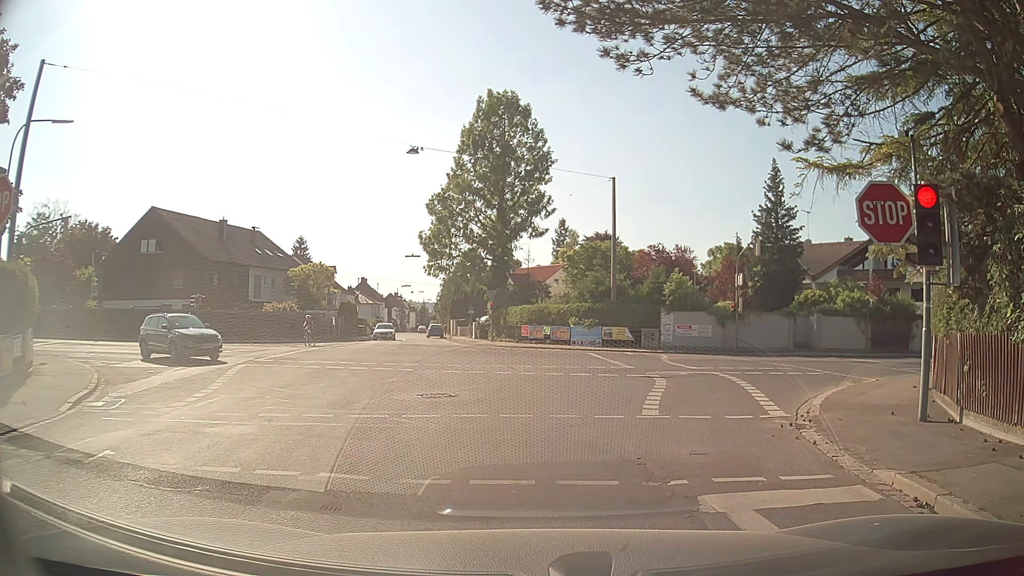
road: secondary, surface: asphalt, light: Day
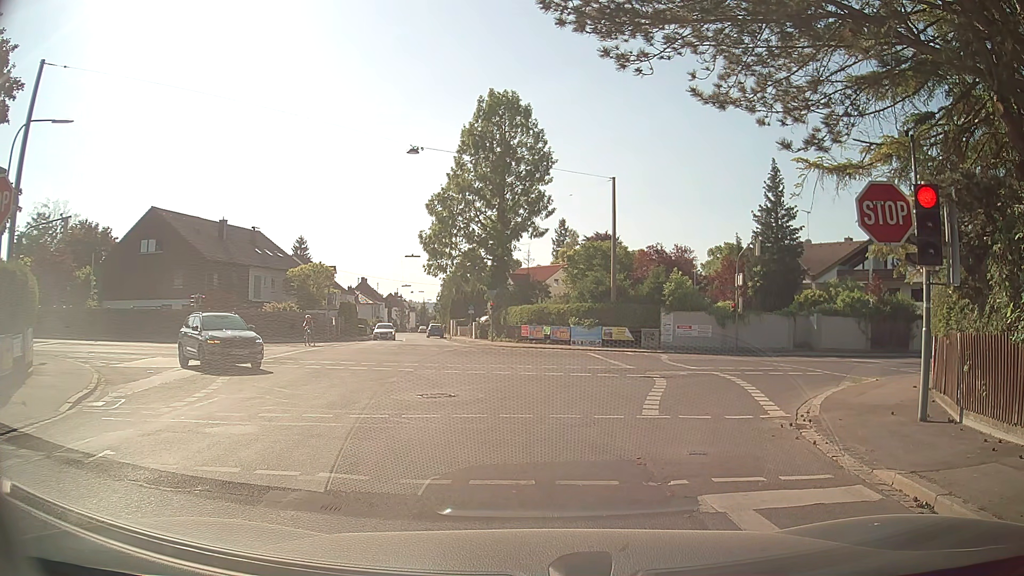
(0.0, 0.0) m; 0°
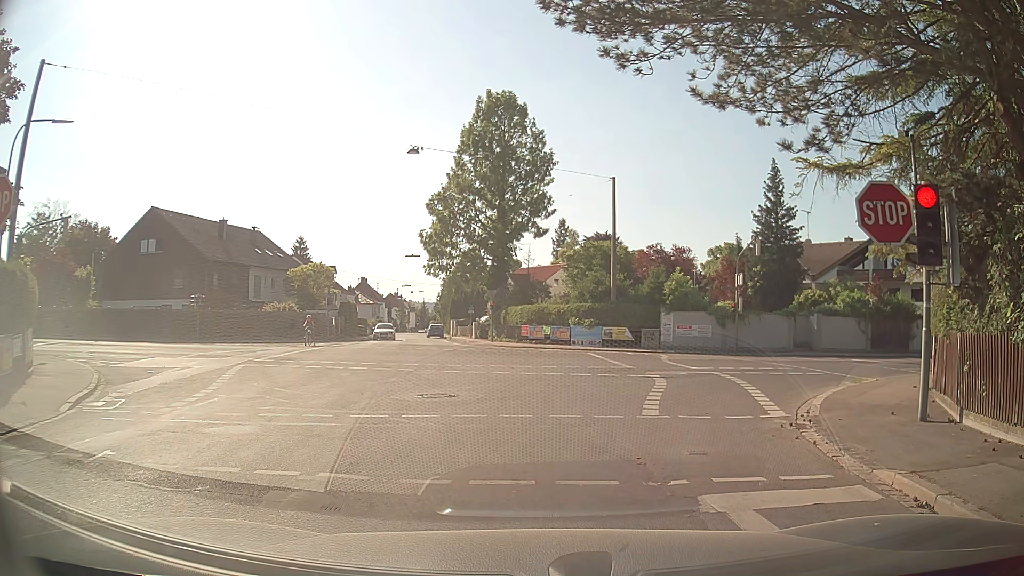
(0.0, 0.0) m; 0°
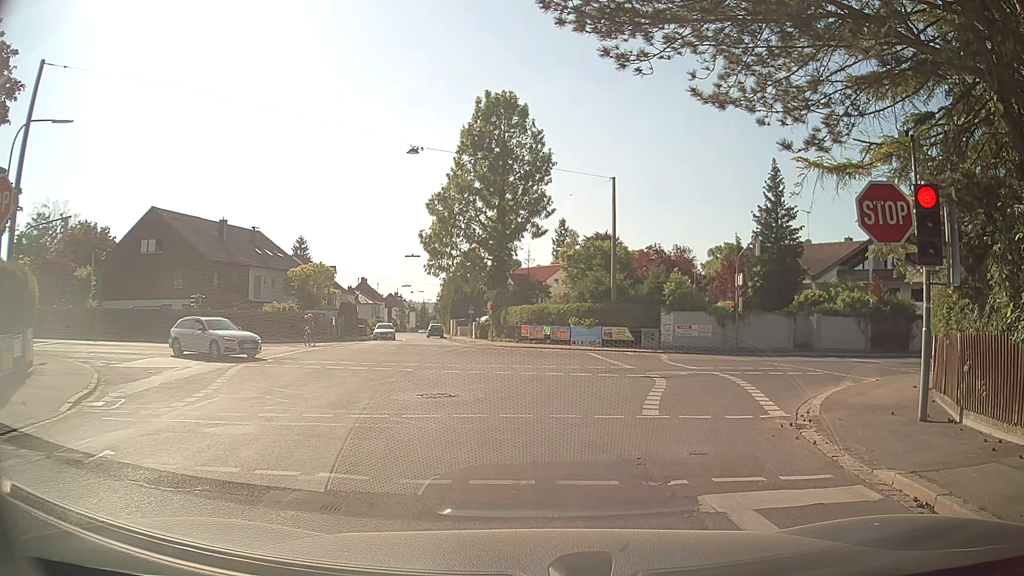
(0.0, 0.0) m; 0°
(-1, +10) (+2, +19) (+9, +26) (+18, +31) (+28, +33) (+38, +35) (+48, +36) (+57, +38) (+67, +40) (+77, +42) m
